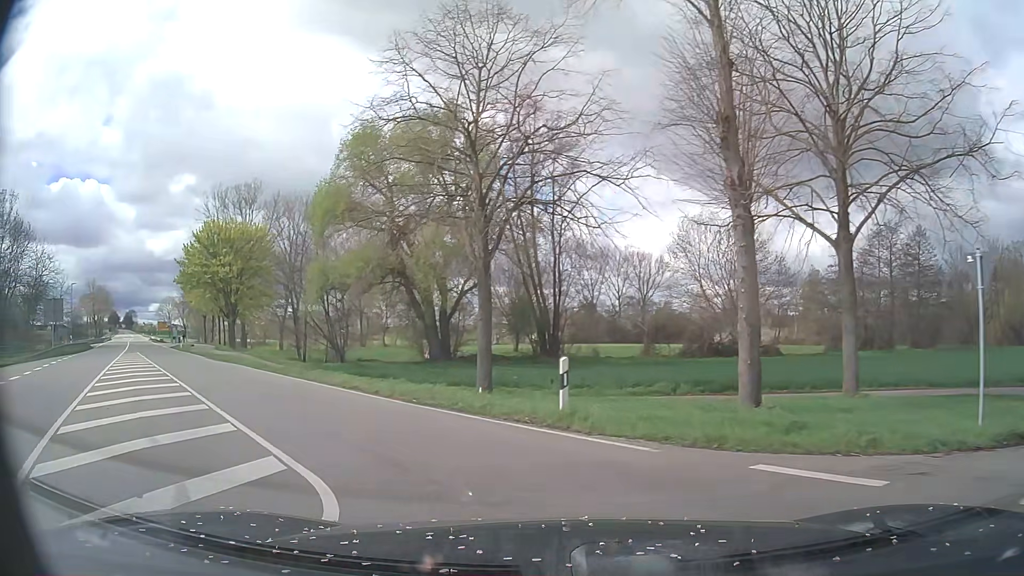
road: secondary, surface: asphalt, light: Day
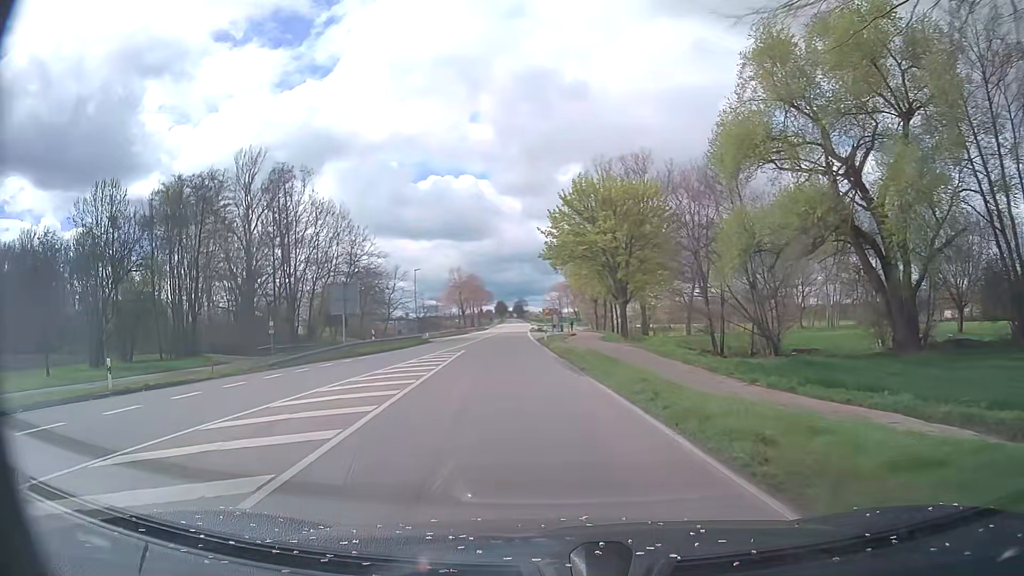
(-5.6, +14.7) m; -36°
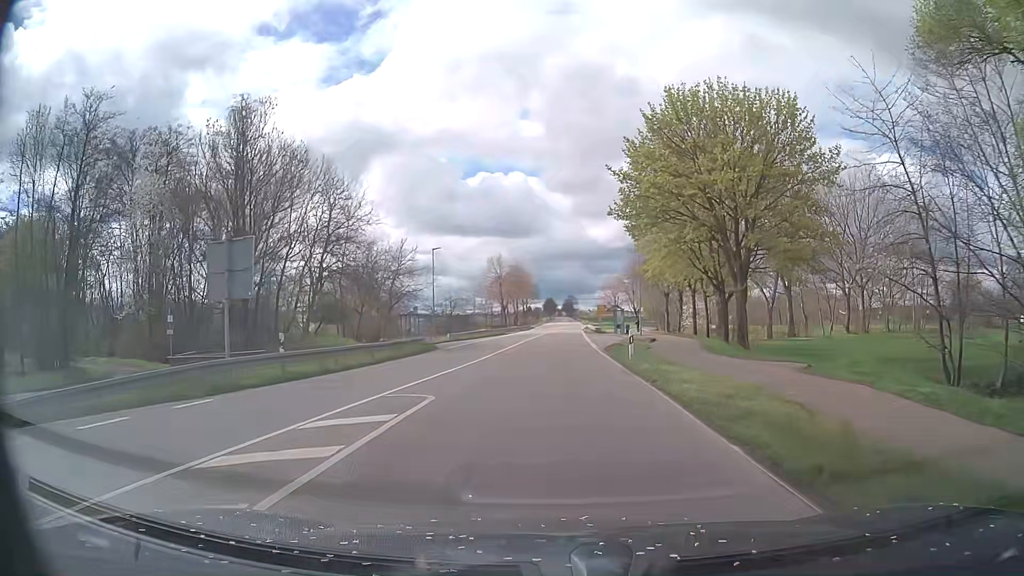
(-1.3, +21.6) m; -4°
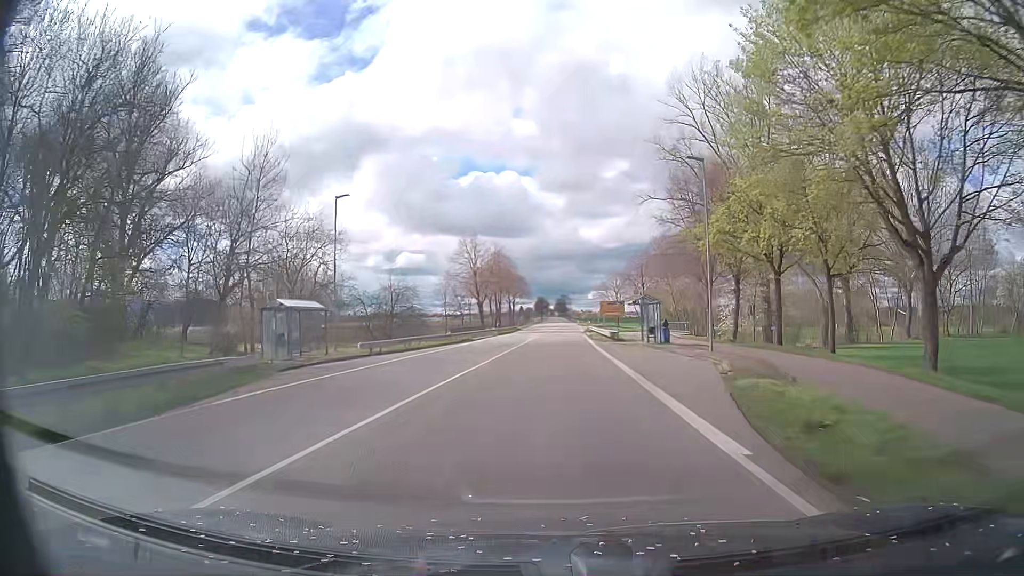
(+0.2, +27.1) m; +1°
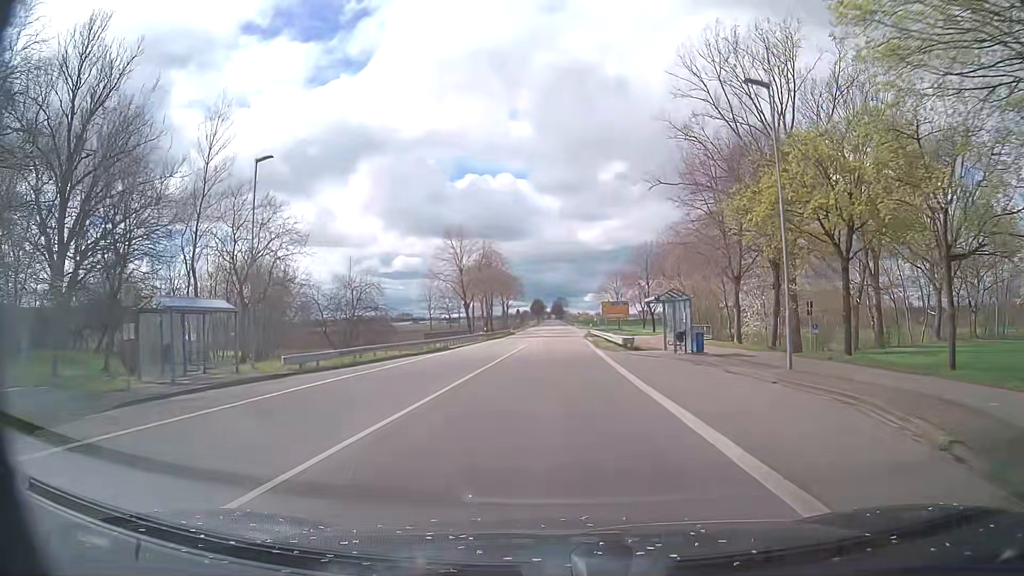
(0.0, +10.1) m; 0°
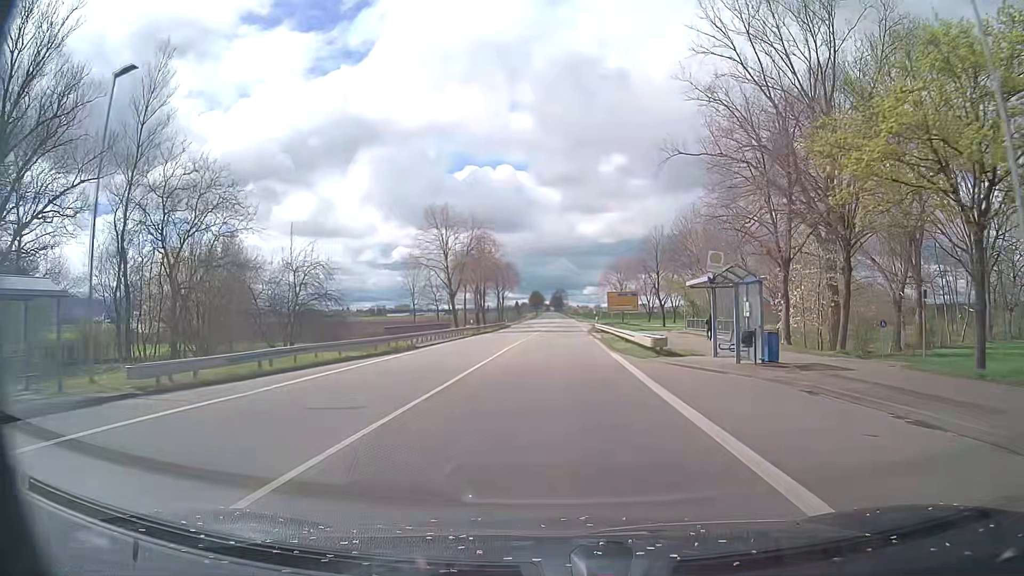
(0.0, +10.5) m; 0°
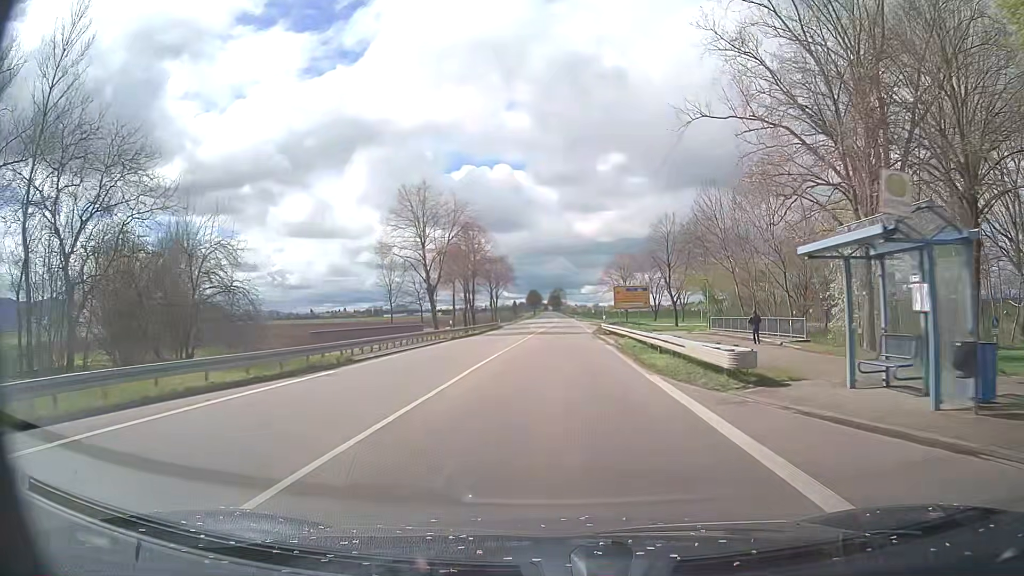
(+0.1, +10.9) m; 0°
